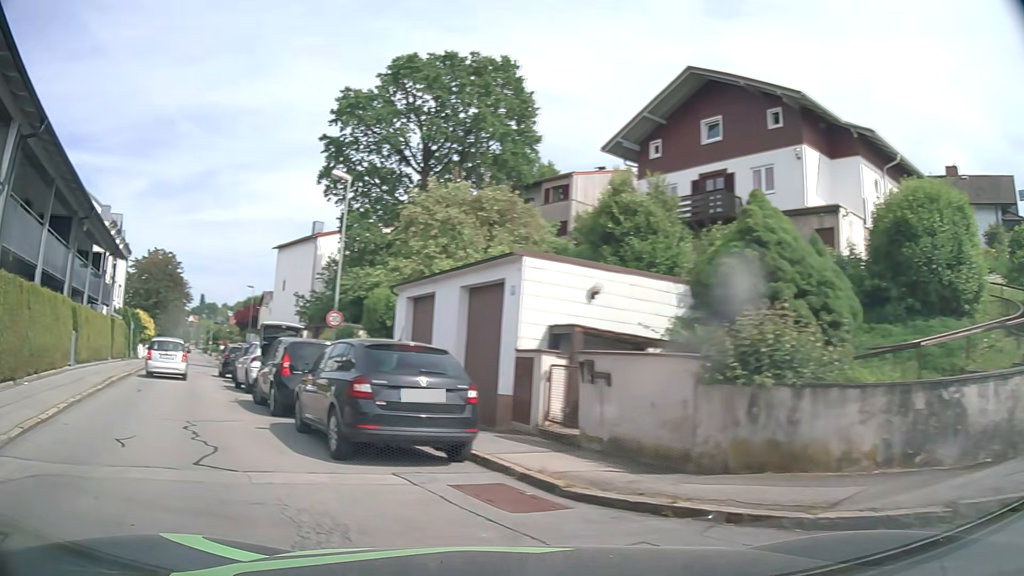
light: Day
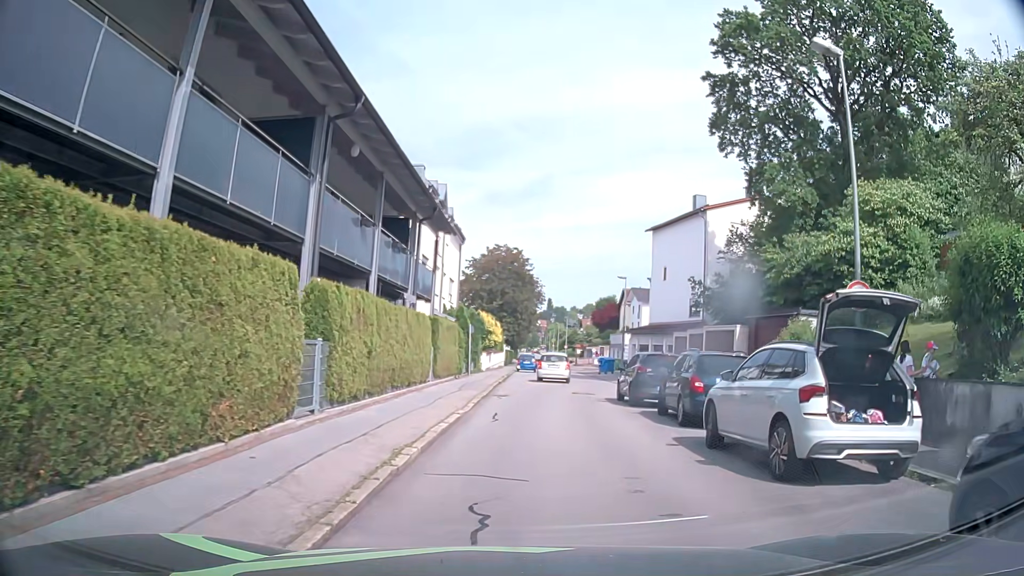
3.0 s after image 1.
(-5.8, +11.2) m; -31°
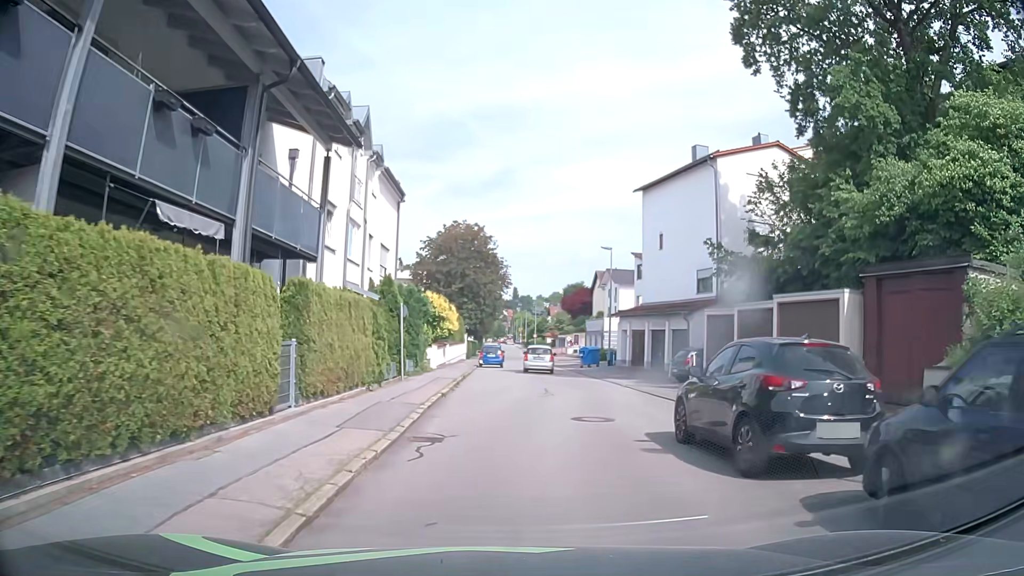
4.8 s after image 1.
(+0.5, +11.2) m; +2°
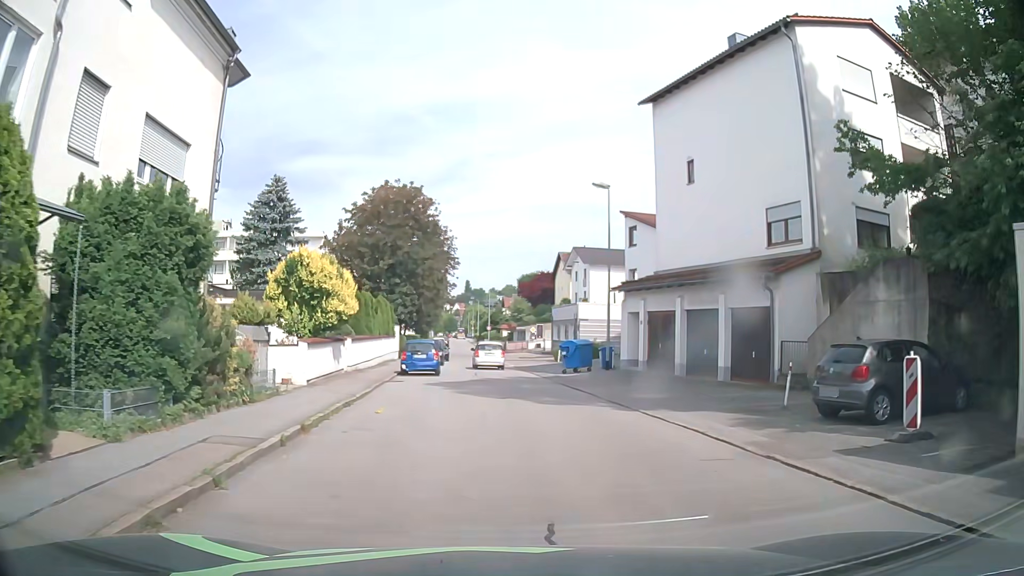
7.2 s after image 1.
(+0.7, +17.1) m; +4°
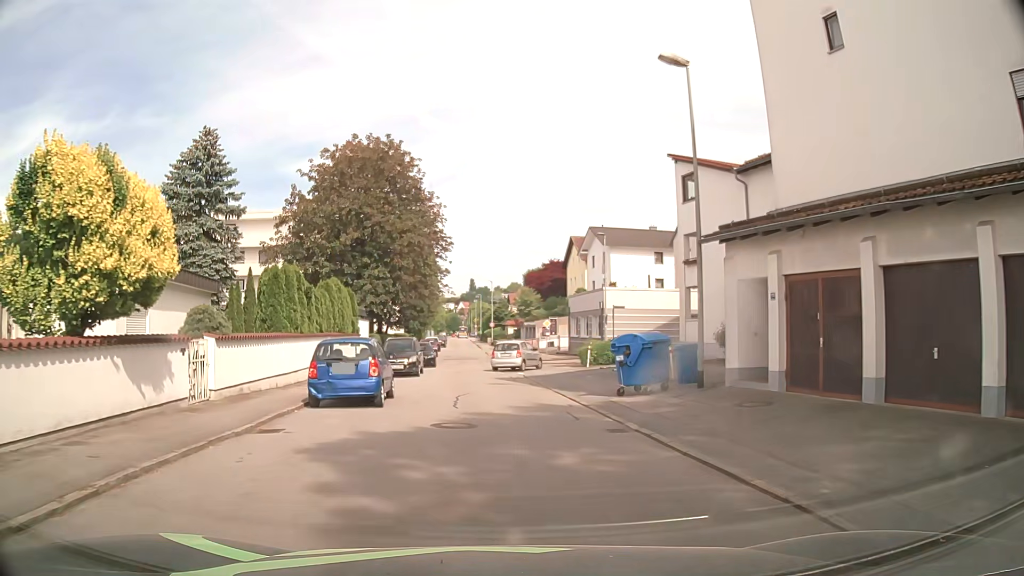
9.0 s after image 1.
(+0.2, +13.6) m; +2°
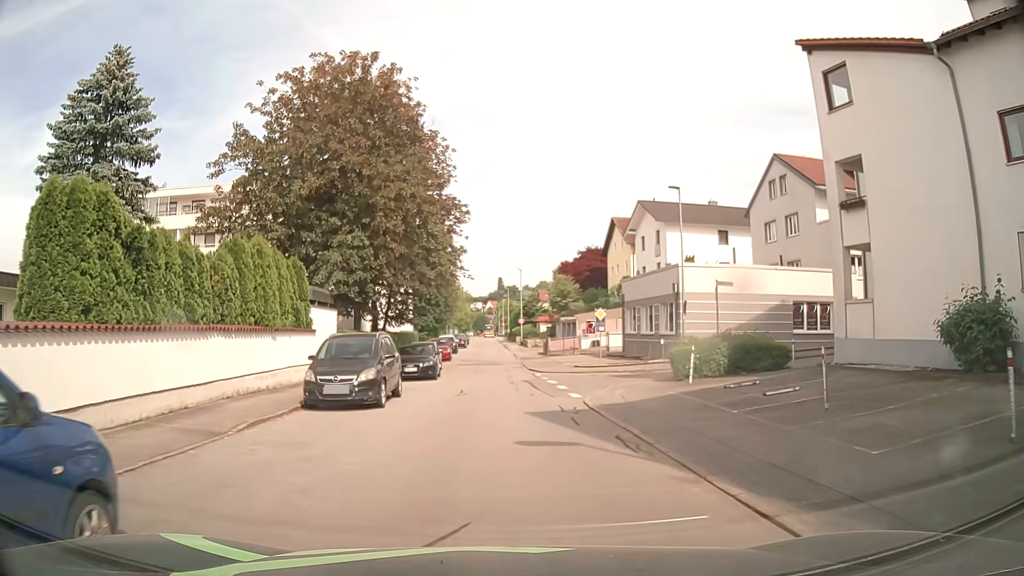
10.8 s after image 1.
(-0.6, +13.4) m; -4°
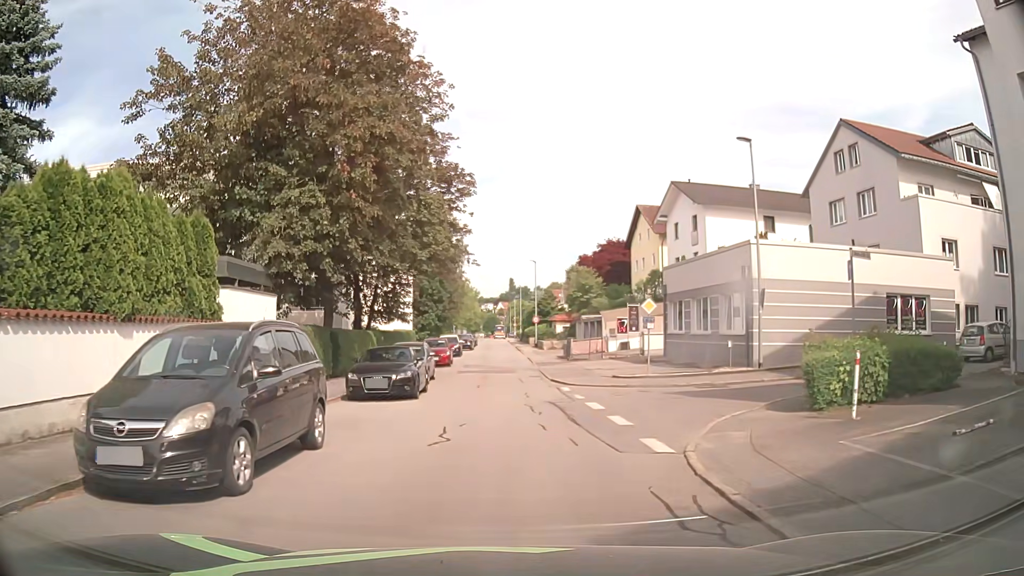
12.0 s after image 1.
(-0.1, +8.4) m; +1°
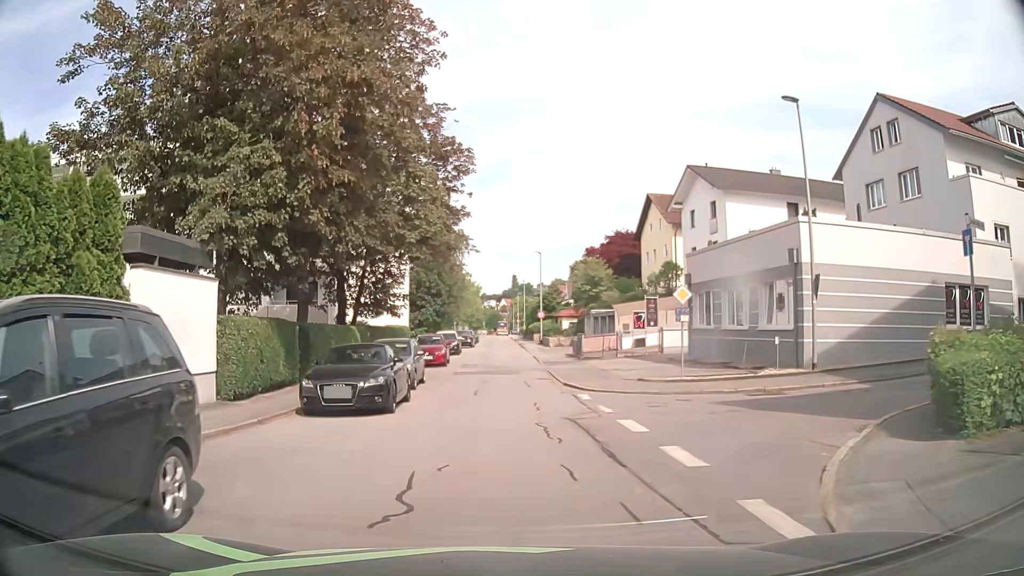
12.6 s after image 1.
(-0.1, +4.1) m; -2°
(0, +10) (0, +20) (0, +30) (0, +40) (0, +50) (0, +60) (0, +70) (0, +80) (0, +90) (-1, +100) m
